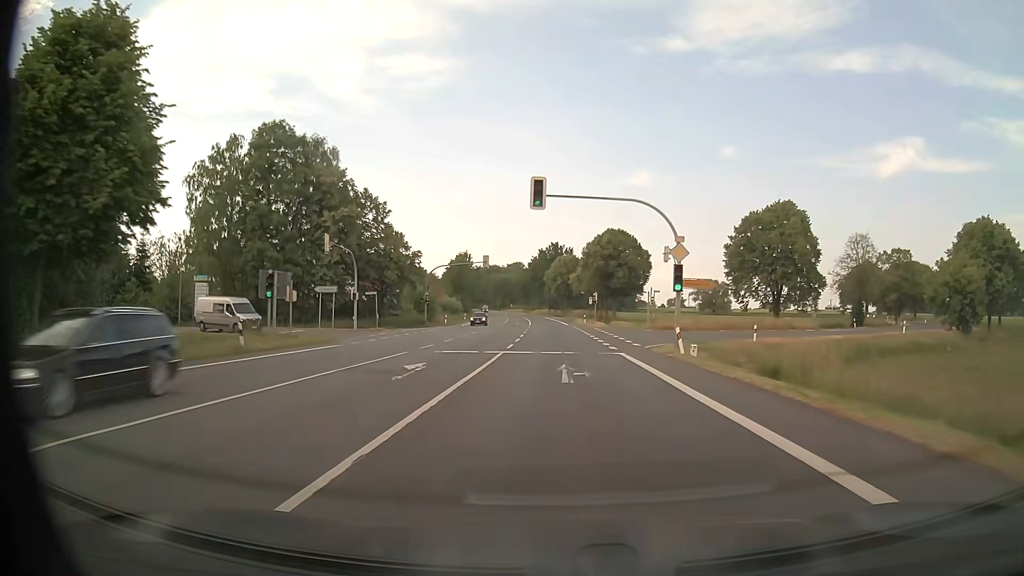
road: primary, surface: asphalt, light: Day
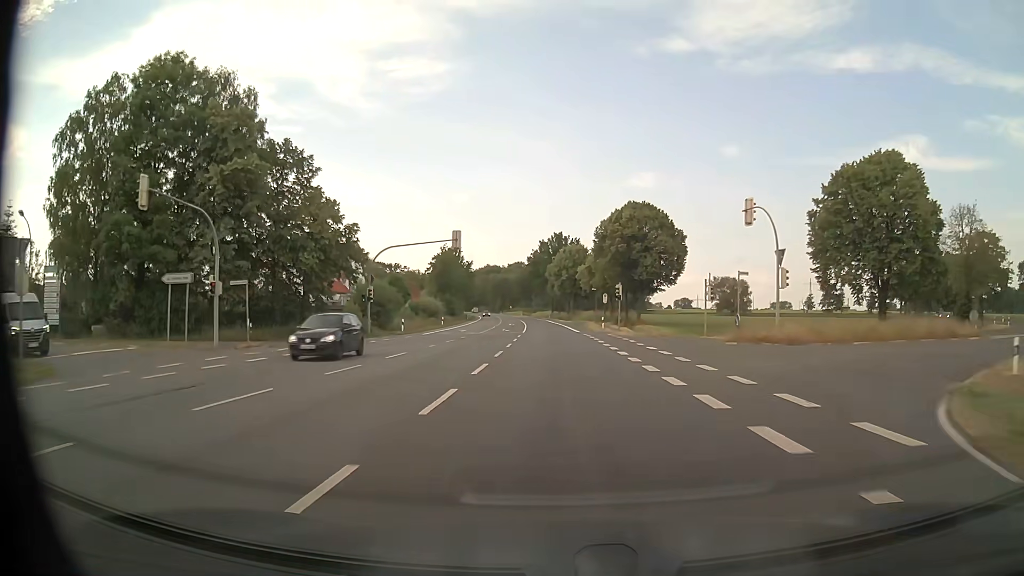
(0.0, +23.3) m; 0°
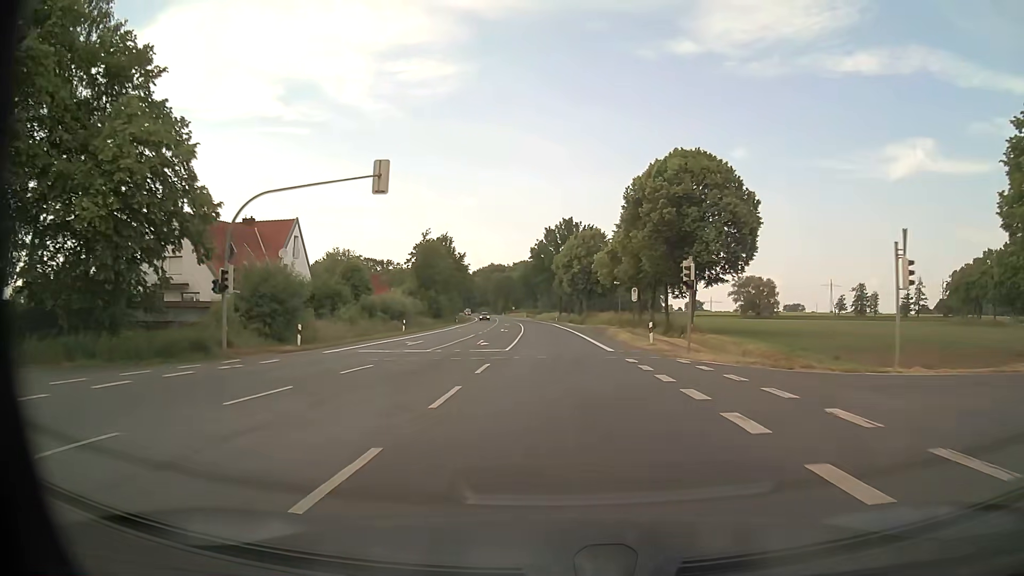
(-0.2, +23.2) m; -1°
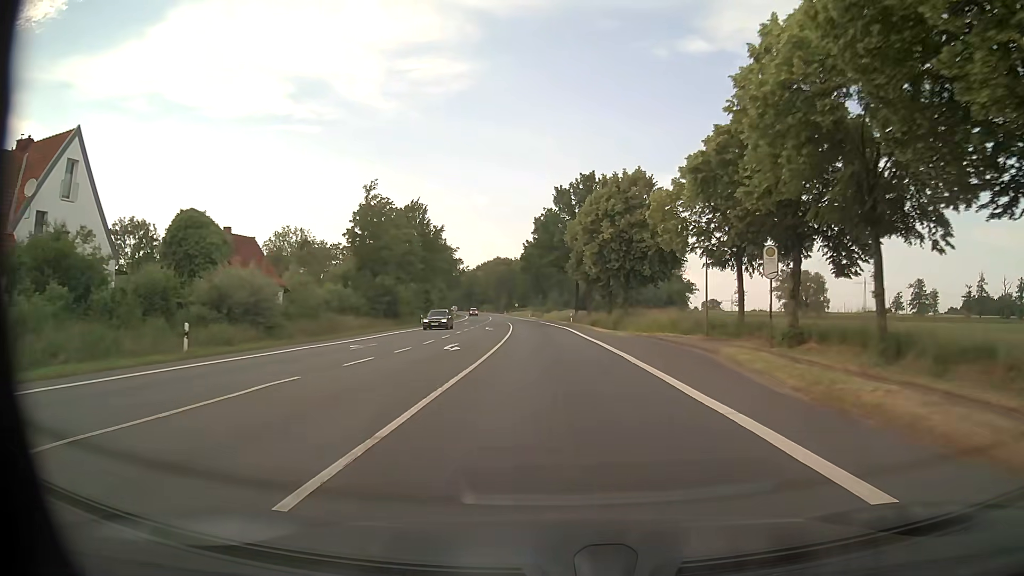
(-0.2, +34.8) m; -1°
(0, +10) (0, +20) (0, +30) (-1, +40) (-1, +50) (-2, +60) (-3, +70) (-4, +80) (-5, +90) (-6, +100) m
